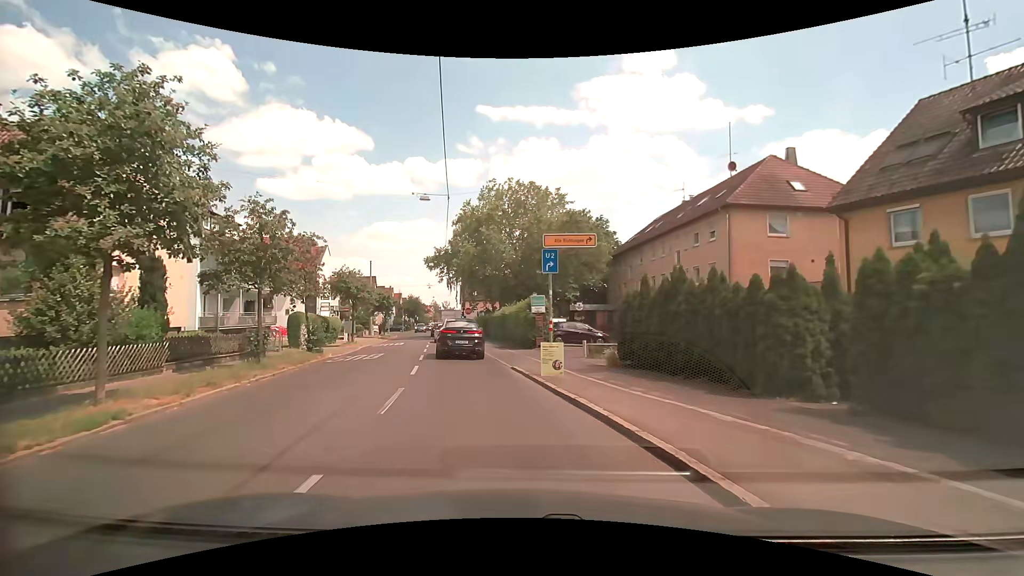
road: tertiary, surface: asphalt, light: Day
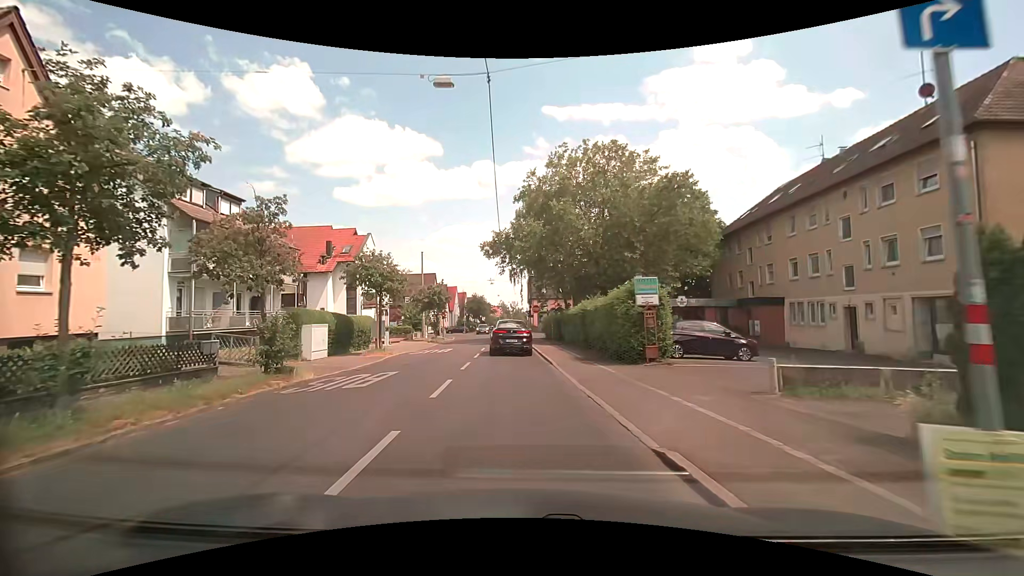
(-0.8, +10.6) m; -9°
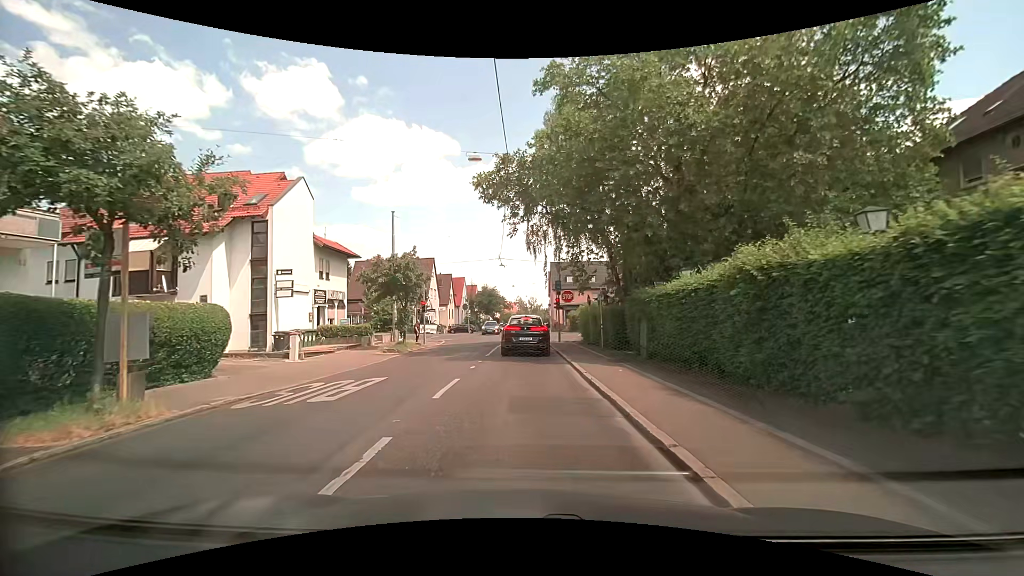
(-0.4, +19.2) m; -1°
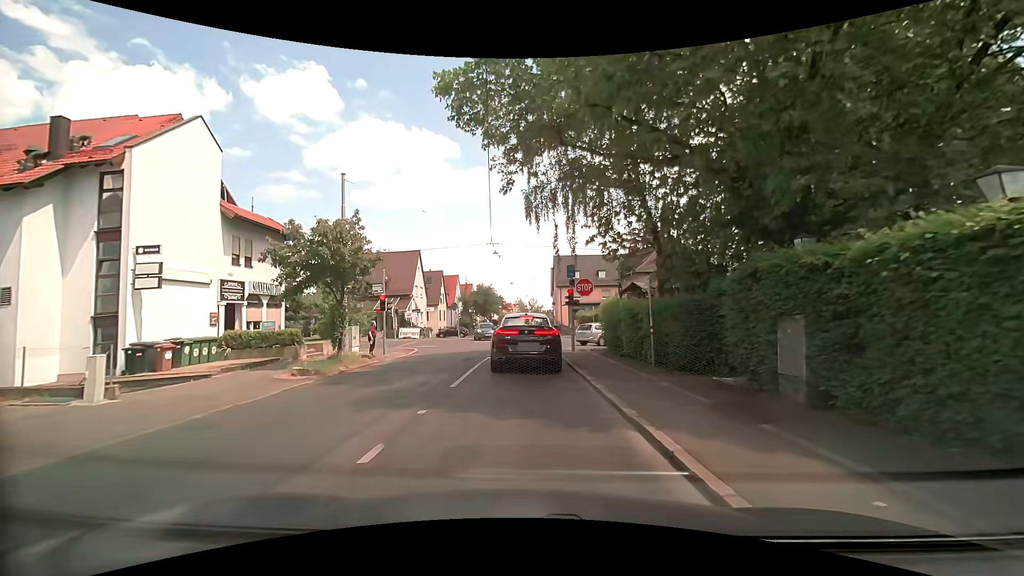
(-0.1, +9.8) m; -1°
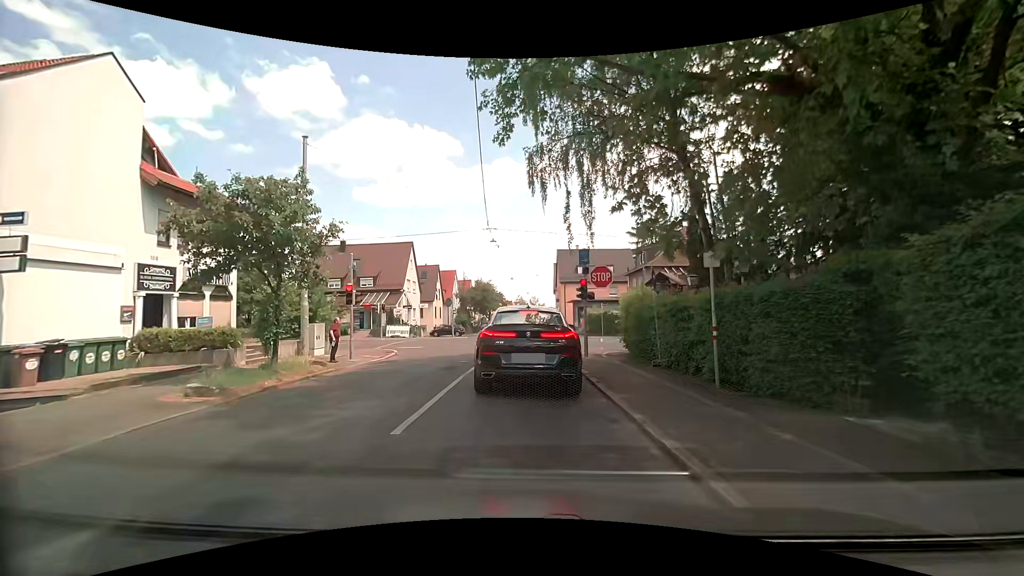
(0.0, +4.8) m; 0°
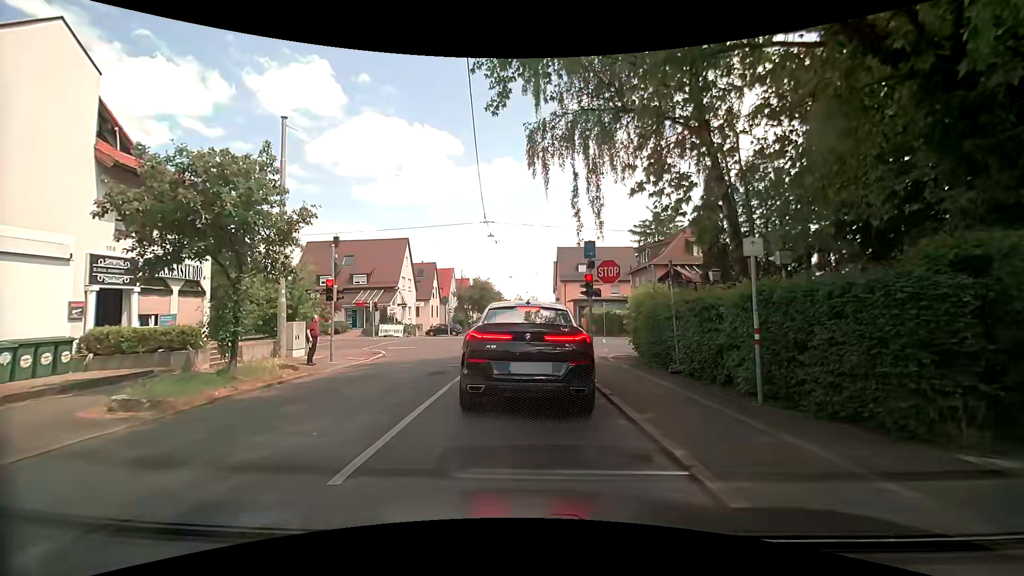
(0.0, +1.8) m; -1°
